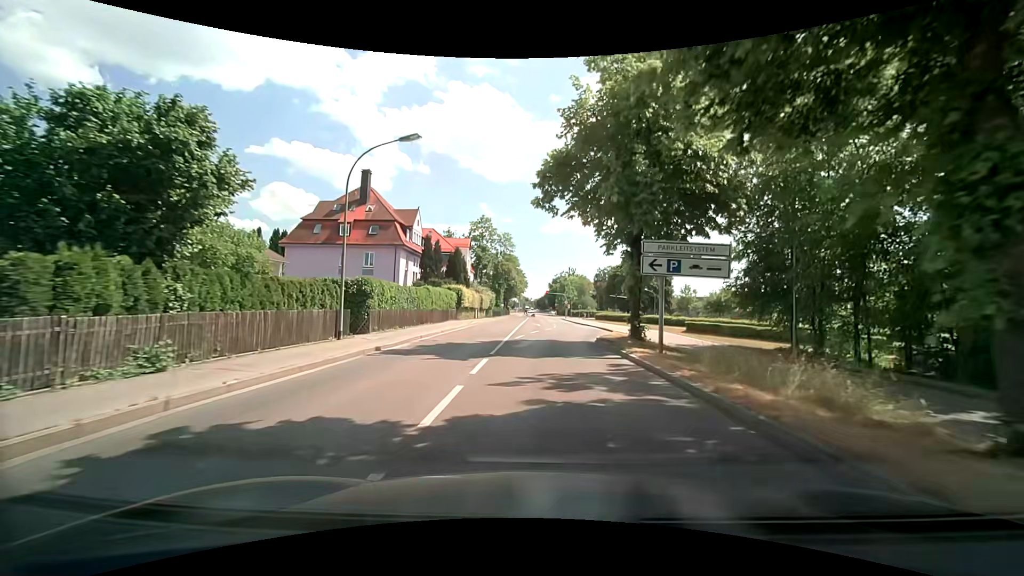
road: secondary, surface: asphalt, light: Day
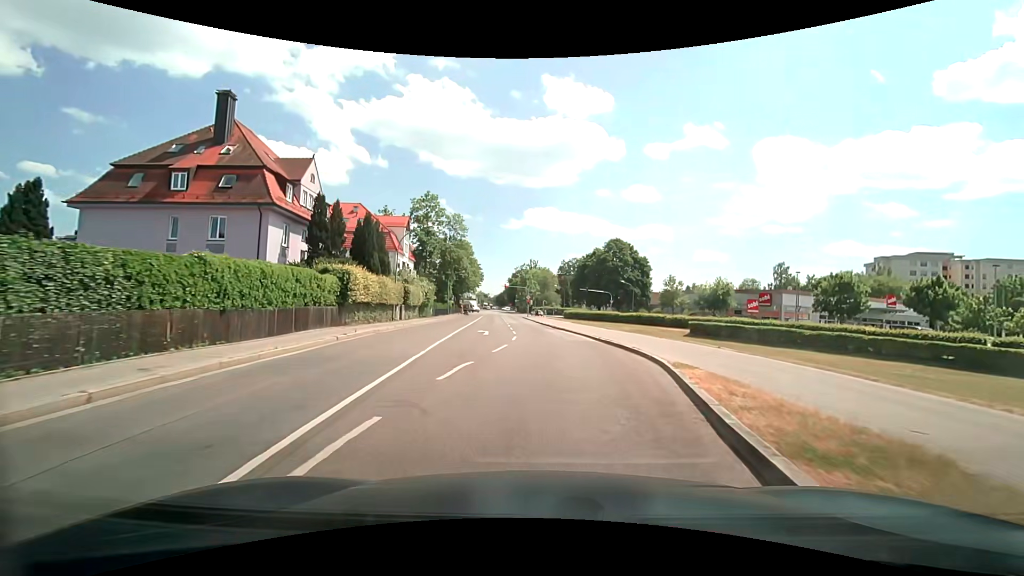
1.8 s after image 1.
(+0.5, +19.6) m; +4°
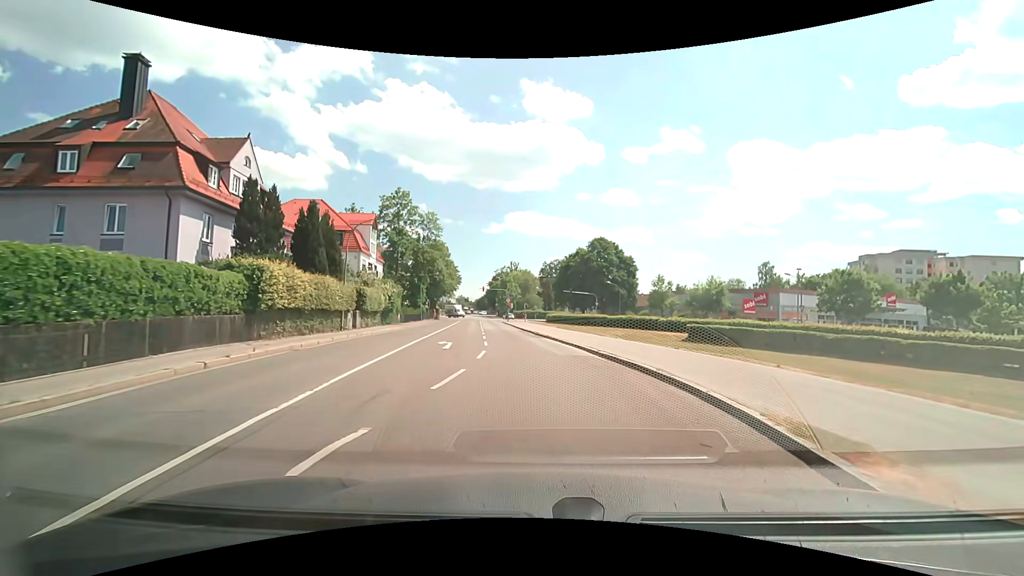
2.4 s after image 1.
(+0.2, +6.3) m; +3°
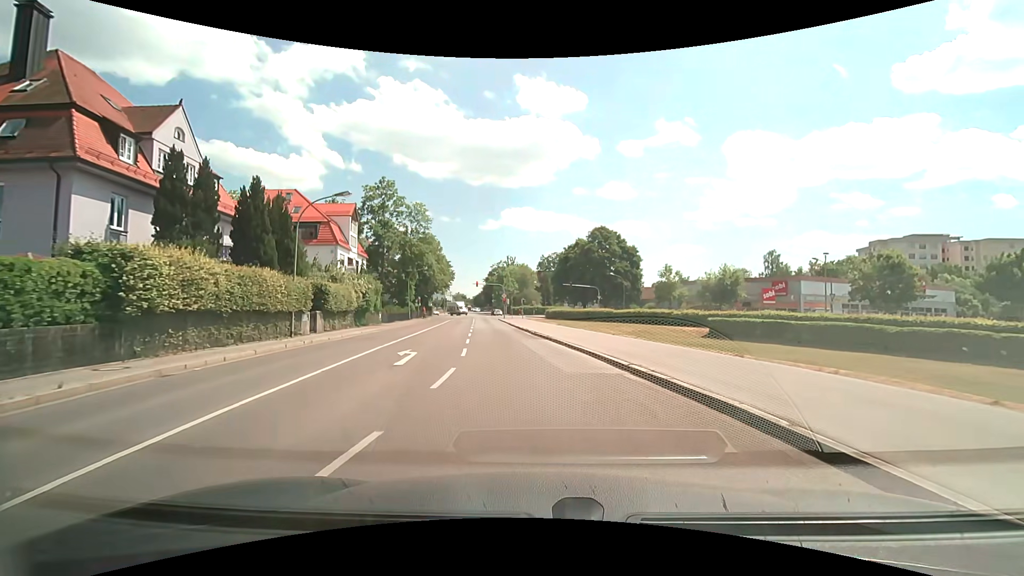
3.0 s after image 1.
(0.0, +6.2) m; 0°
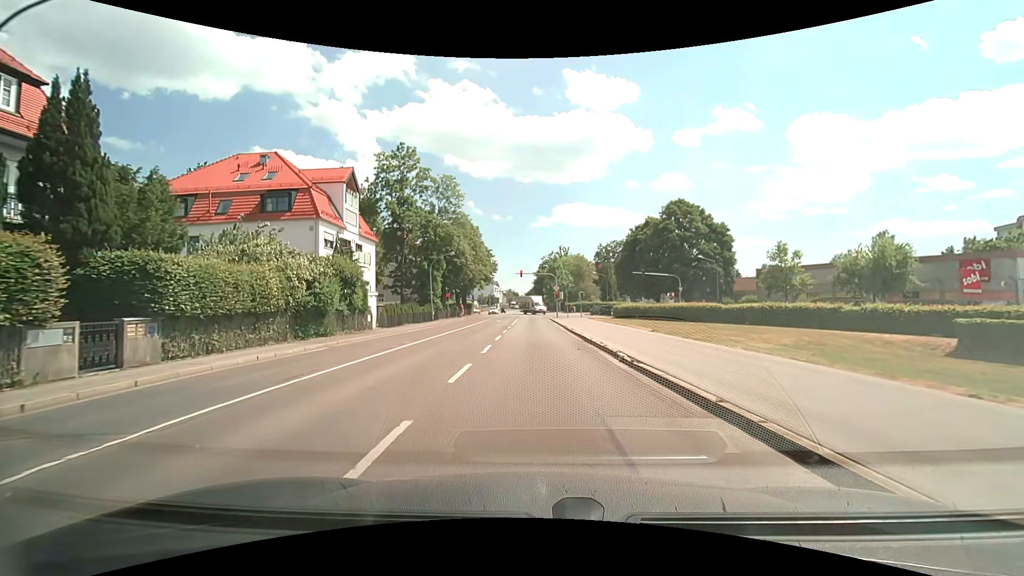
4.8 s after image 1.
(-1.0, +17.7) m; -6°
(0, +10) (0, +20) (0, +30) (-1, +40) (-1, +50) (-1, +60) (-1, +70) (-1, +80) (-2, +90) (-2, +100) m
